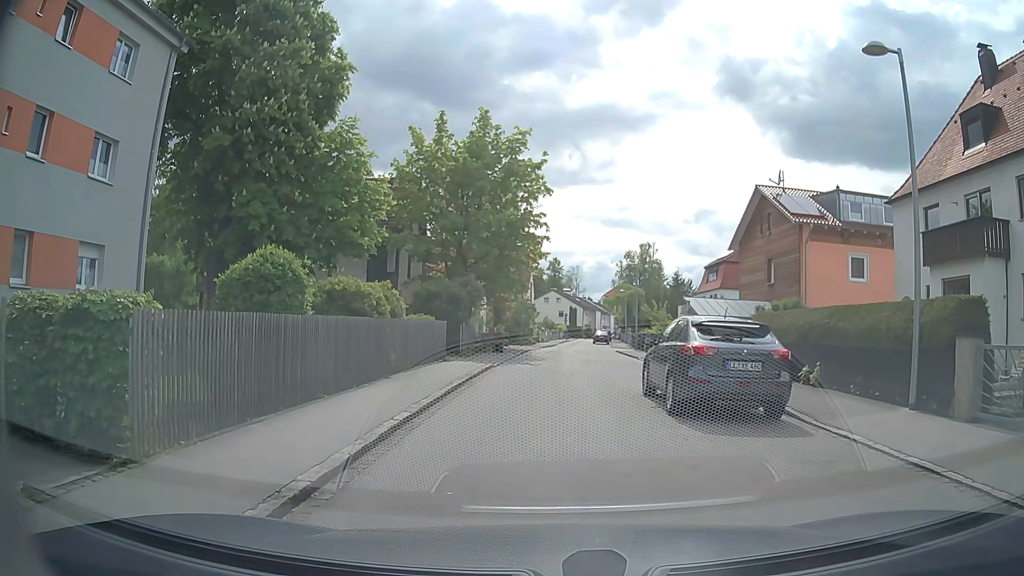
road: residential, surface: paved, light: Day
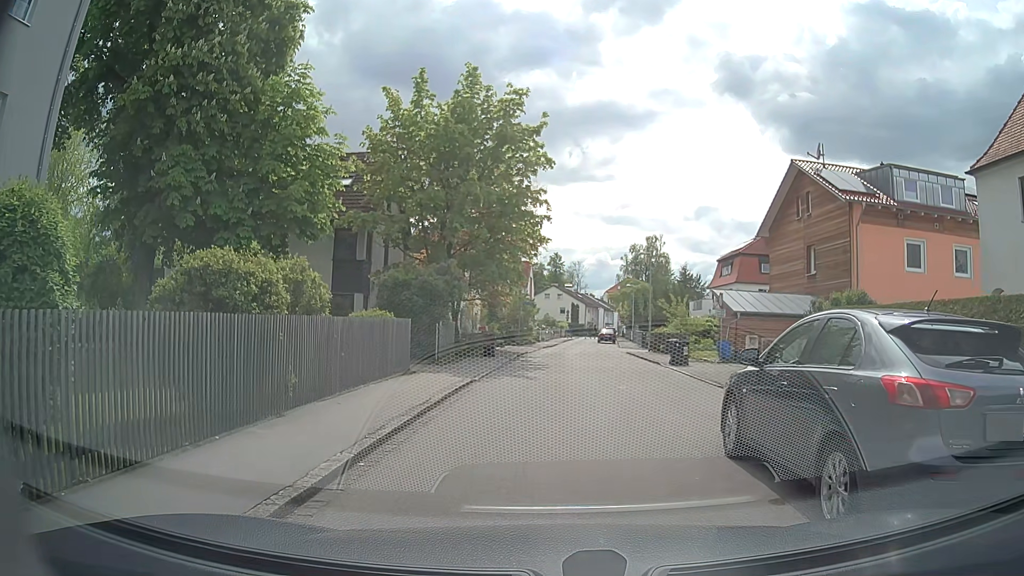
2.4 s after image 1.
(0.0, +5.9) m; 0°
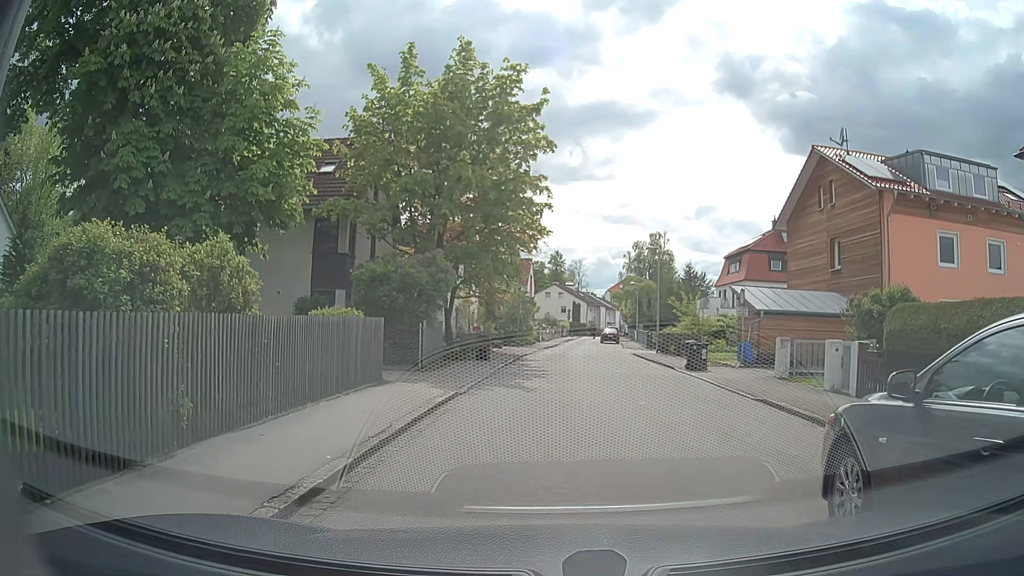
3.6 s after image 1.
(0.0, +2.8) m; -2°
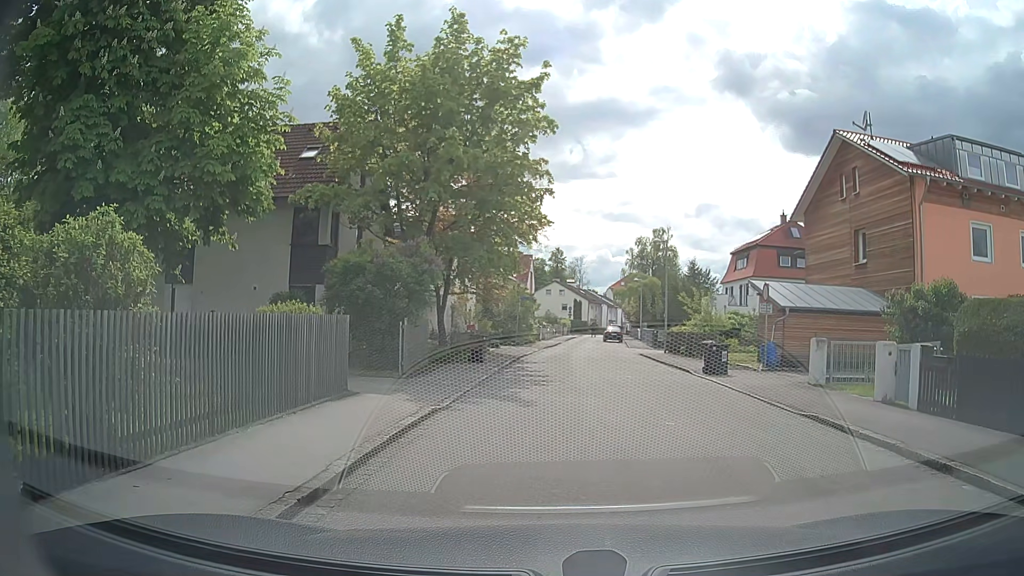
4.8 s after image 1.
(0.0, +2.4) m; +2°
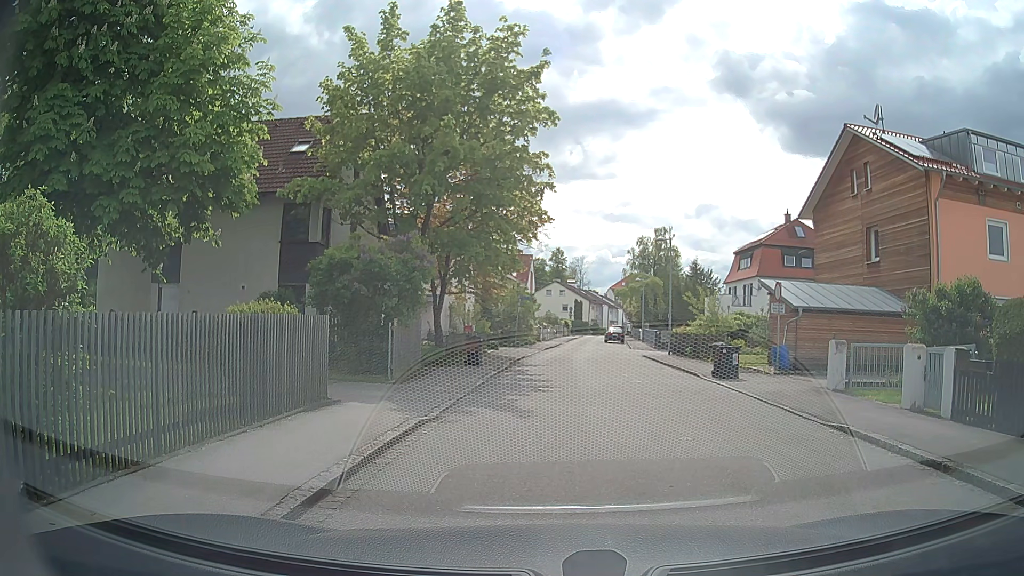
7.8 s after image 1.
(0.0, +1.0) m; 0°
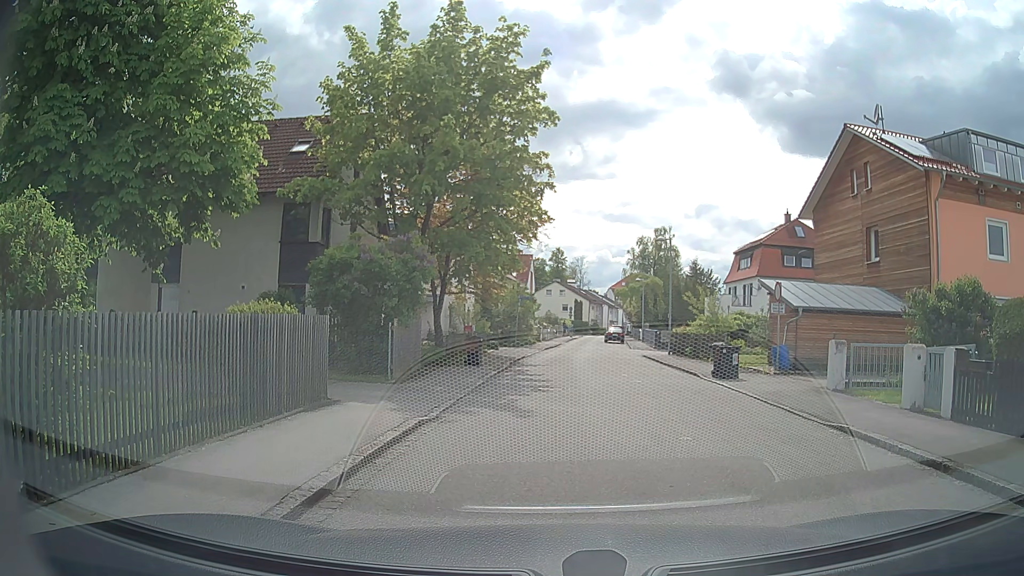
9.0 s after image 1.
(0.0, 0.0) m; 0°
